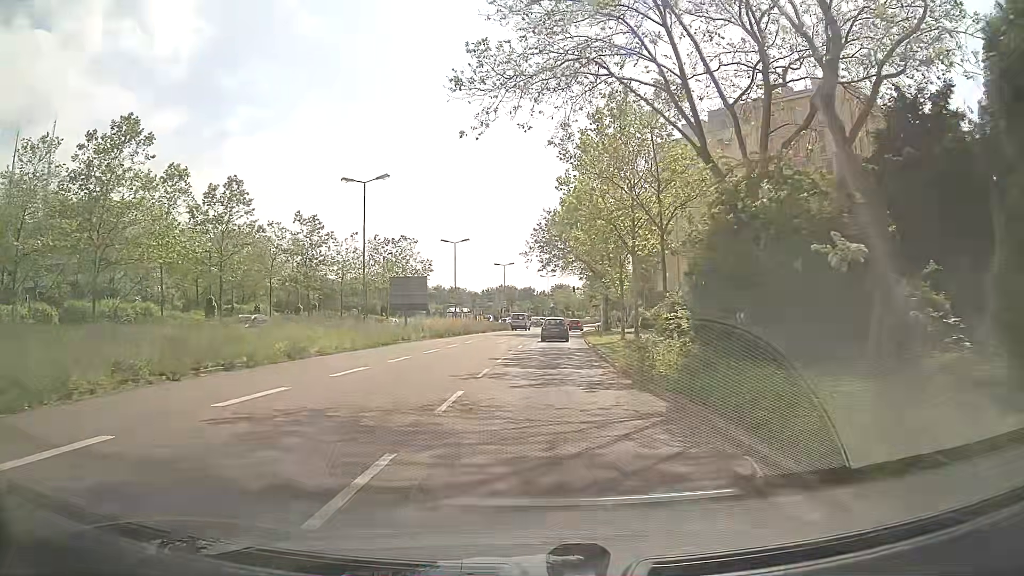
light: Day
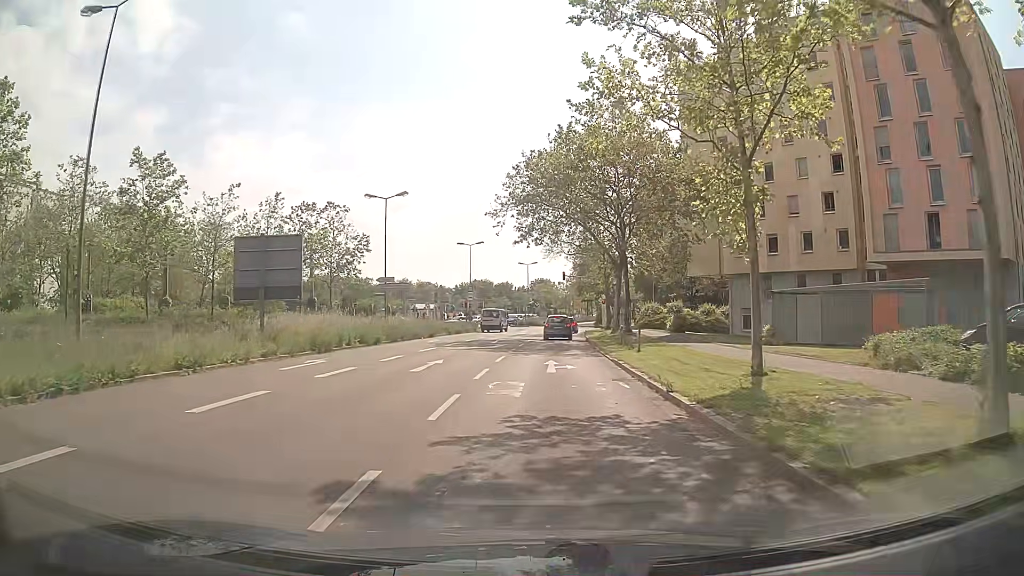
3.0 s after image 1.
(+0.3, +24.7) m; +2°
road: secondary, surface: asphalt
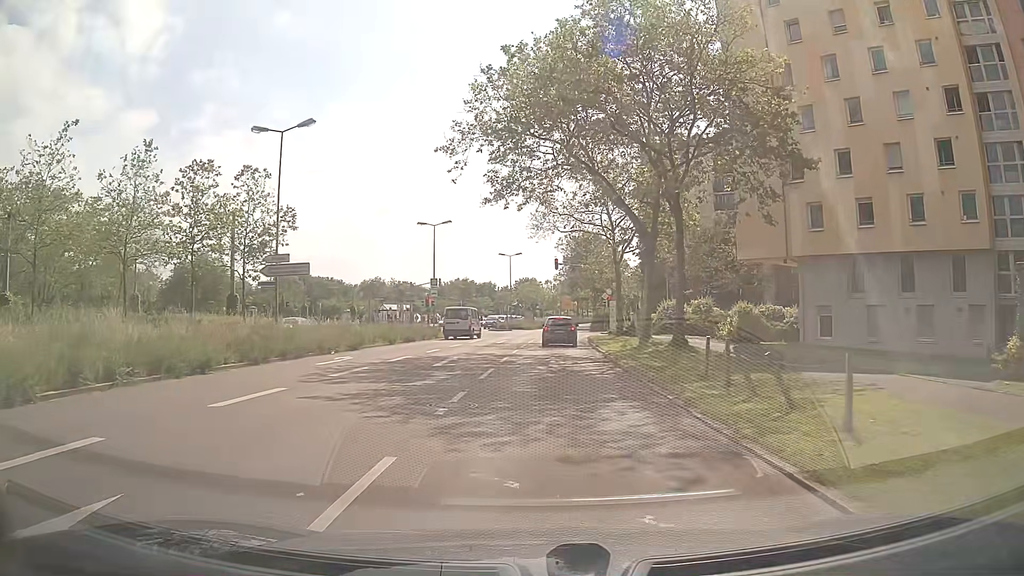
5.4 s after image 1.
(+0.2, +17.1) m; +1°
